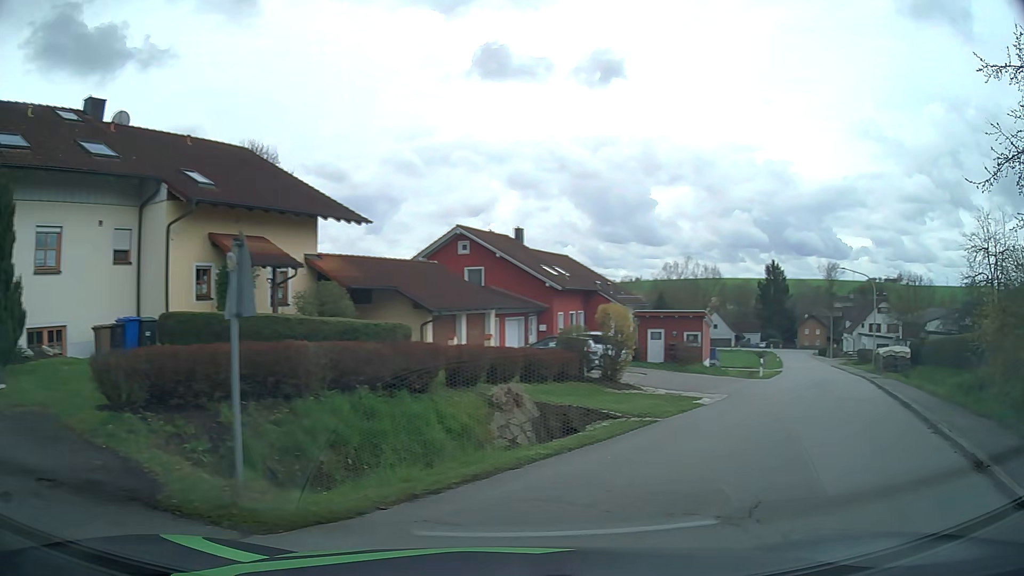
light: Day
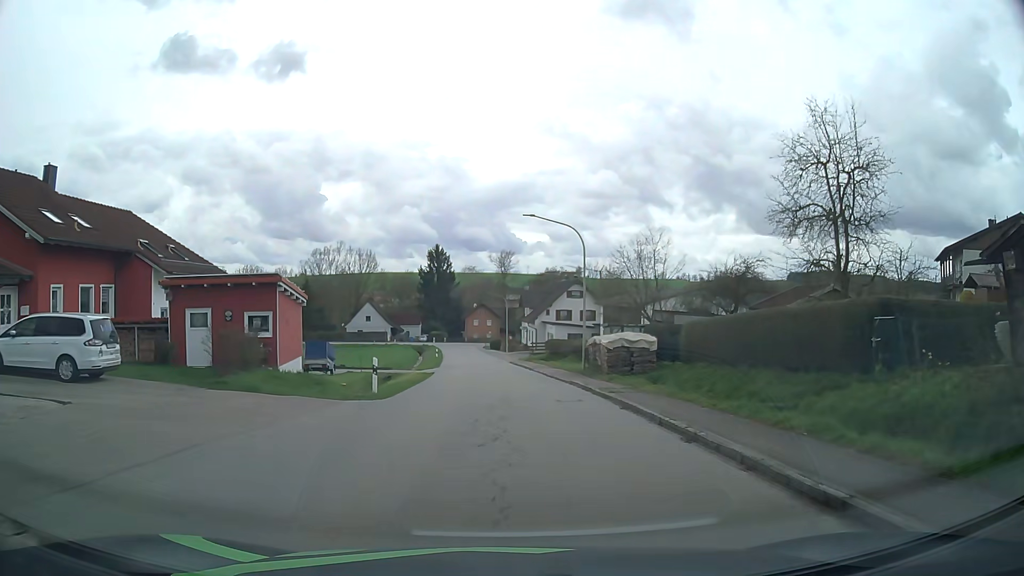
(+7.7, +17.0) m; +29°
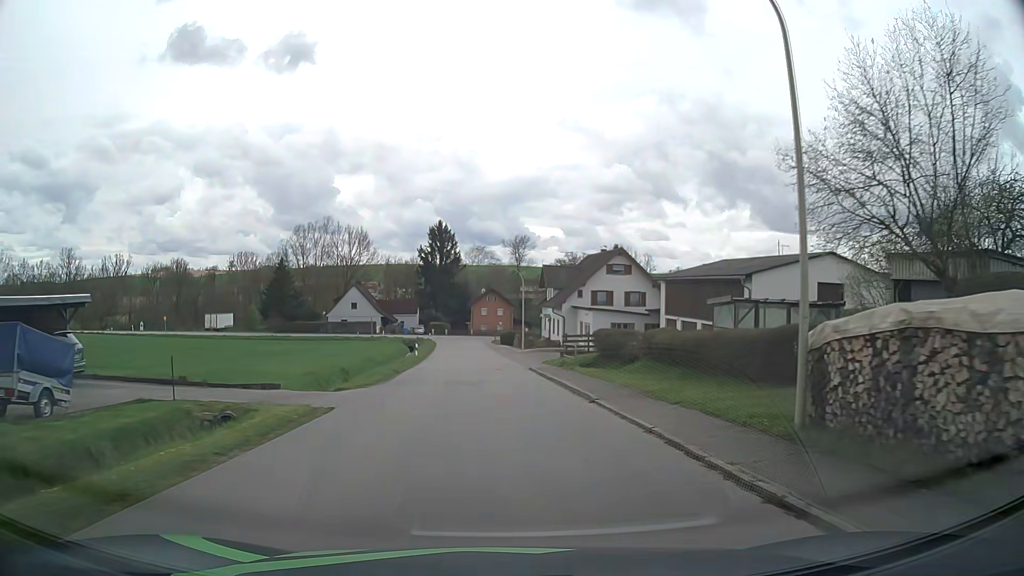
(-0.1, +23.9) m; -1°
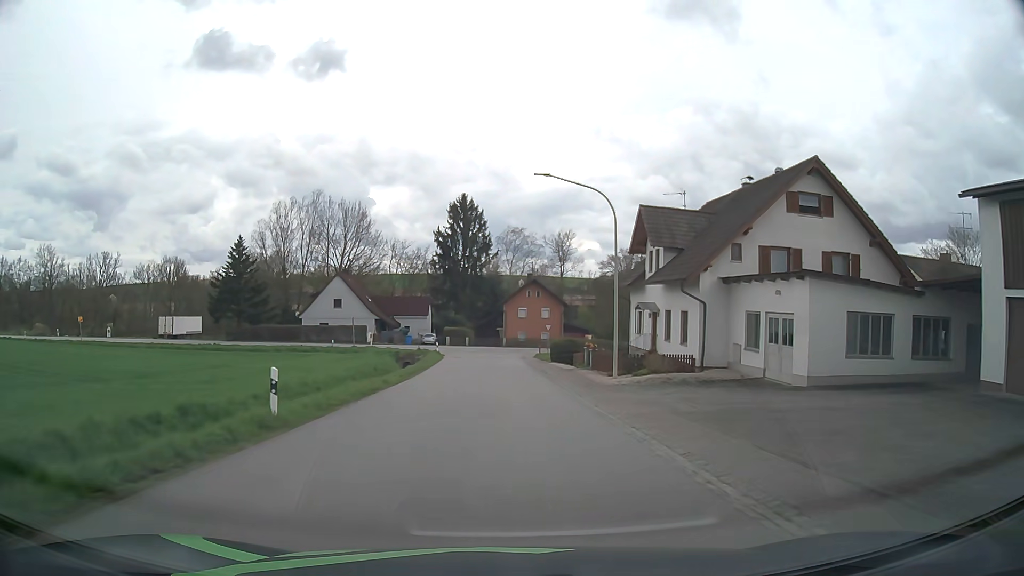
(-1.1, +33.4) m; -3°
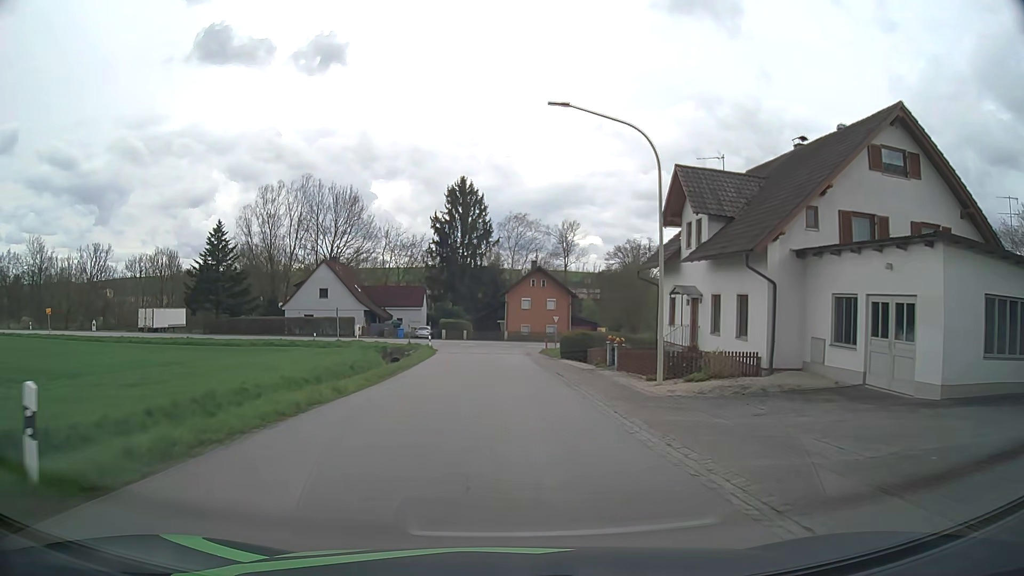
(0.0, +6.9) m; 0°
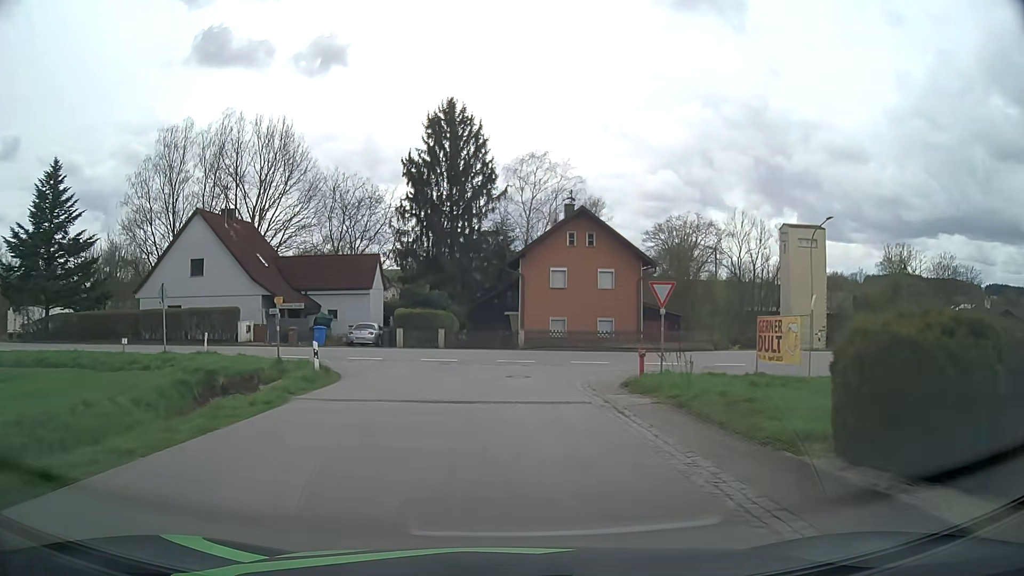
(-0.4, +32.4) m; -1°
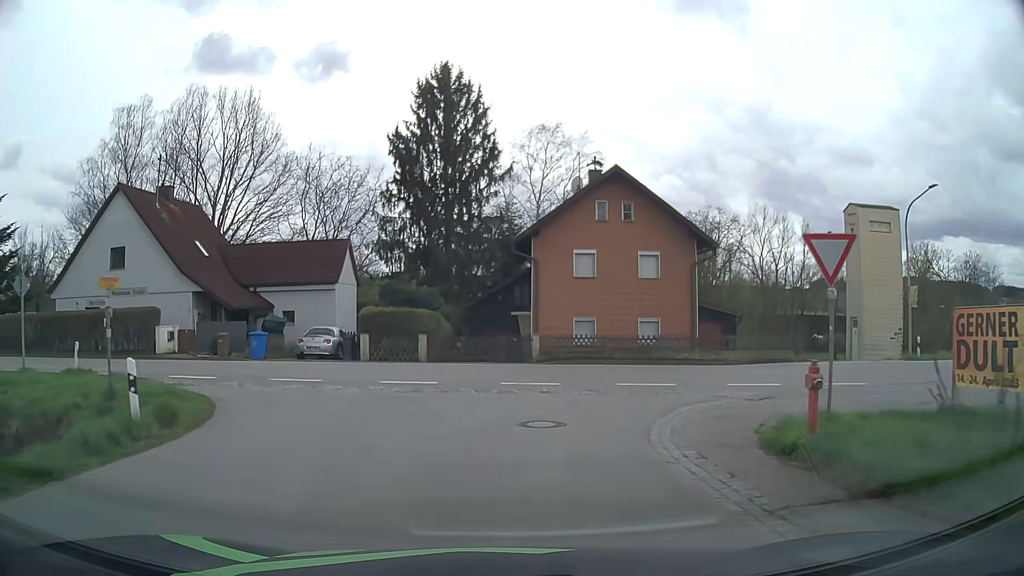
(-0.1, +9.7) m; -1°
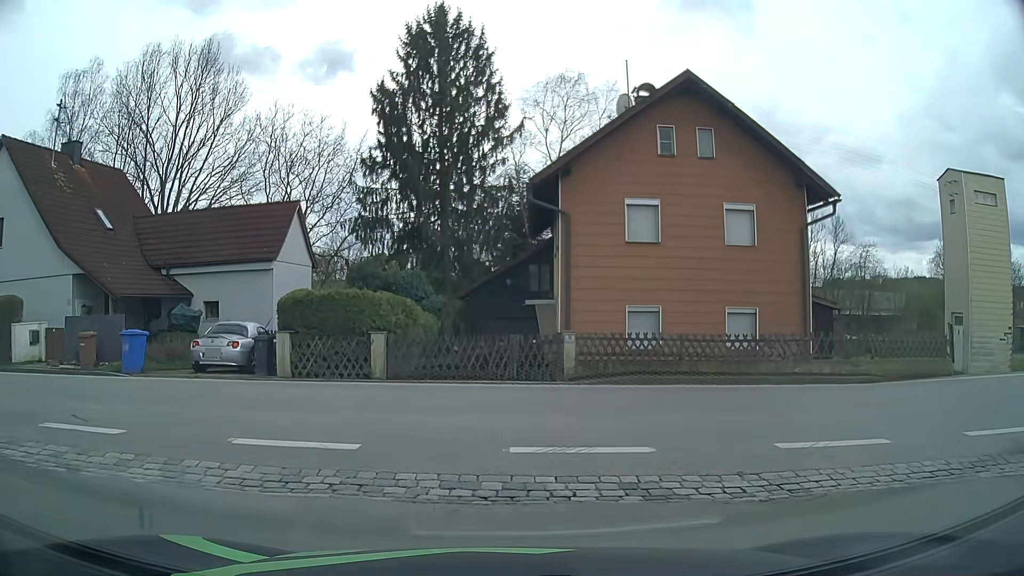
(0.0, +9.5) m; -1°
